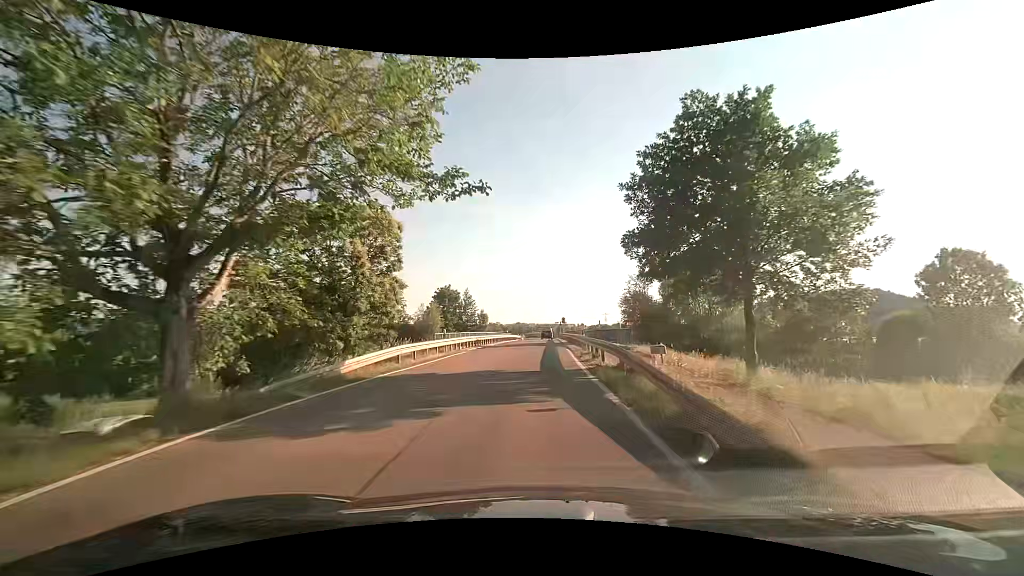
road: tertiary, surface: asphalt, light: Day
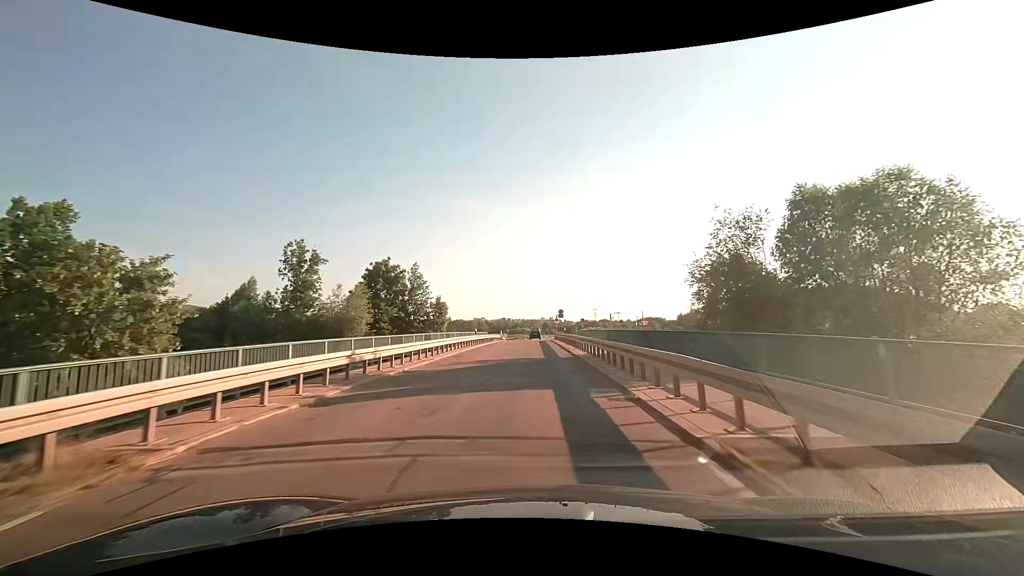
(+0.4, +24.5) m; +2°
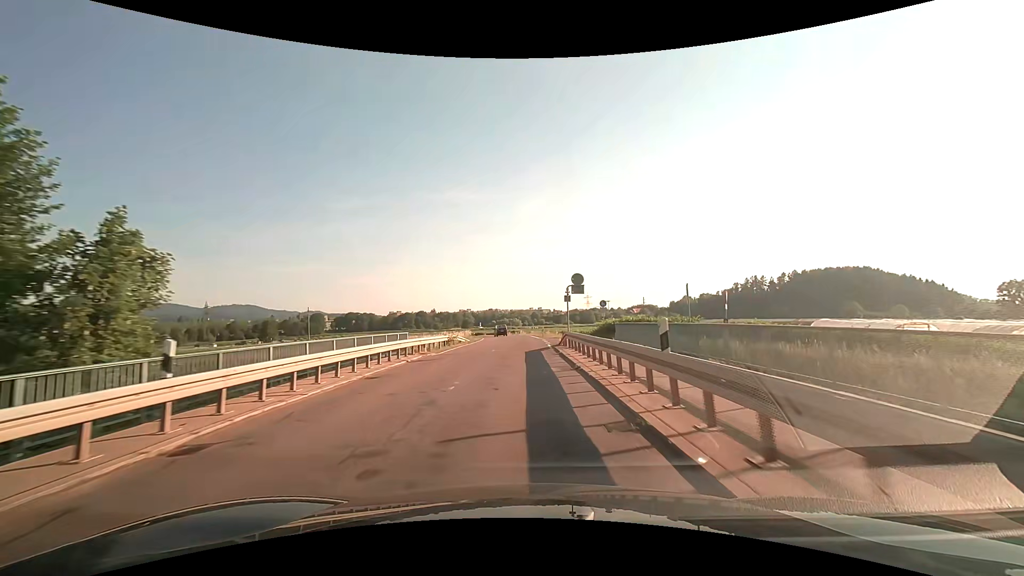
(+0.8, +33.9) m; +1°
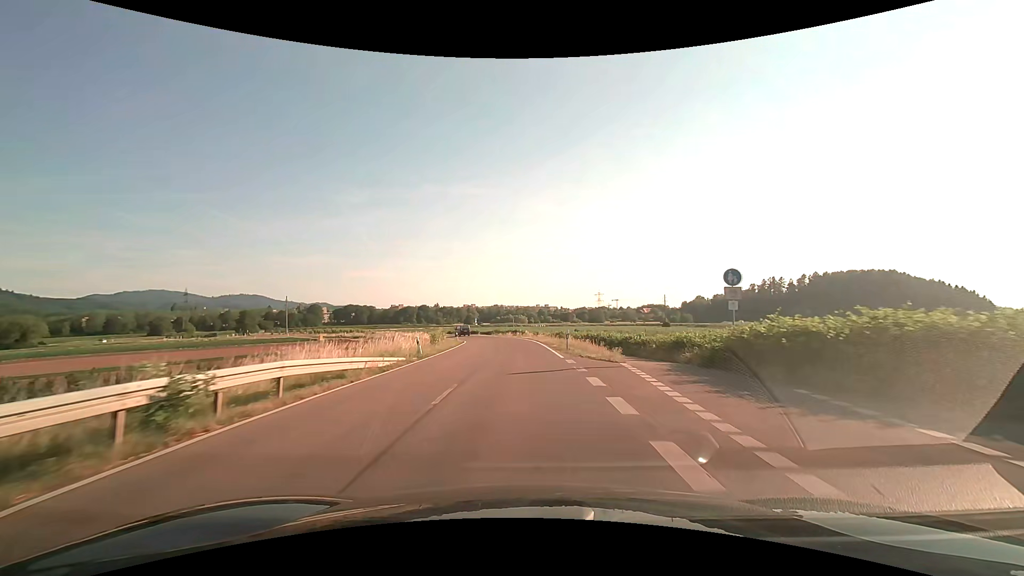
(-0.1, +26.5) m; -1°
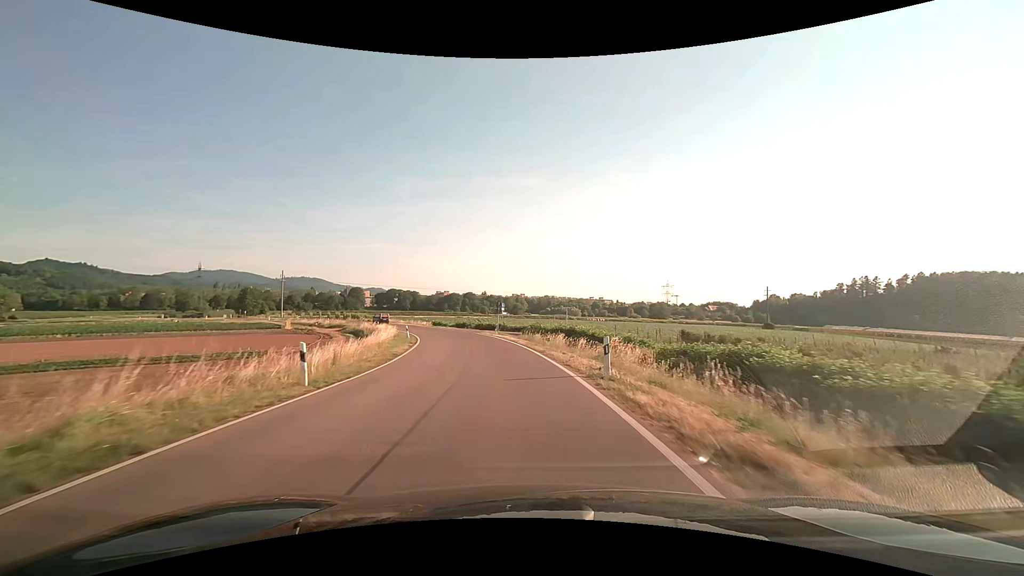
(-1.2, +46.1) m; -5°
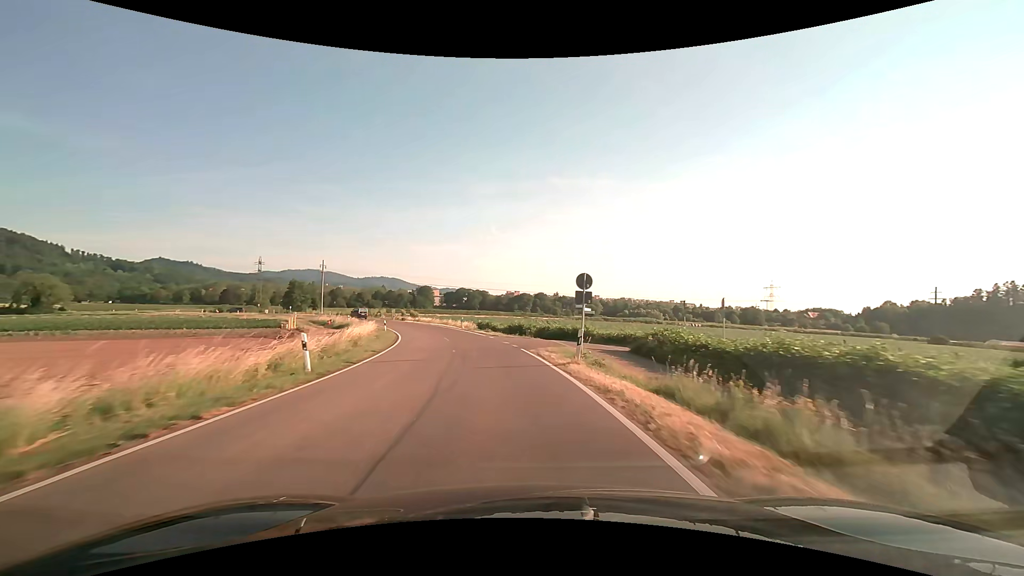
(-1.9, +28.6) m; -8°
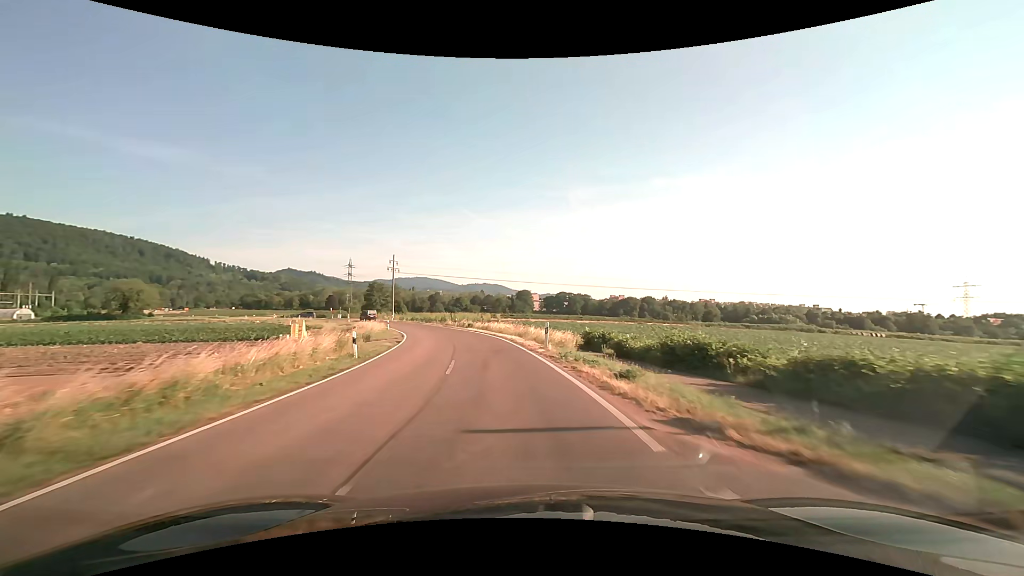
(-2.8, +29.0) m; -12°
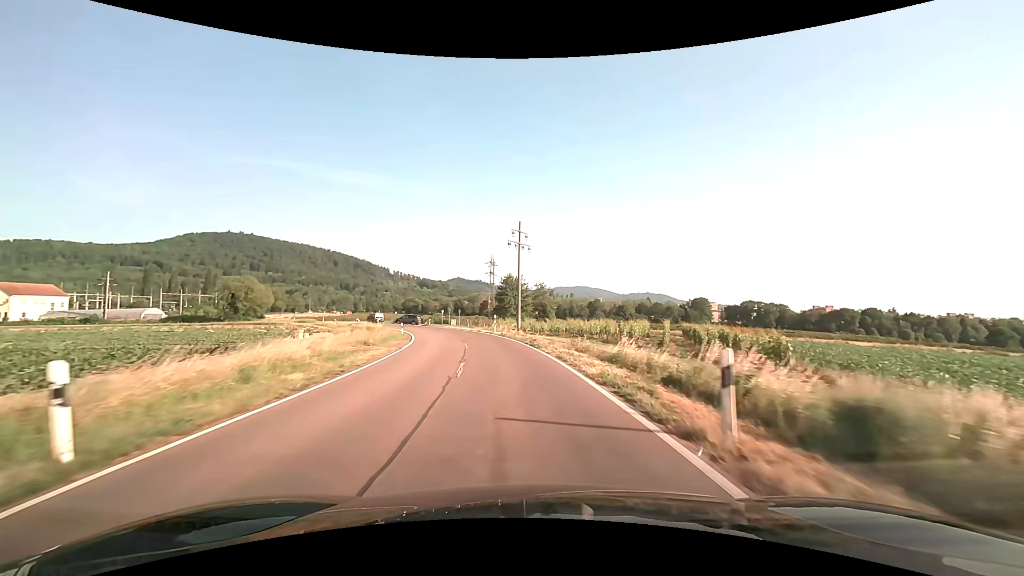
(-7.8, +48.6) m; -18°
(0, +10) (-1, +20) (-3, +30) (-5, +40) (-7, +49) (-11, +59) (-14, +68) (-19, +77) (-24, +86) (-29, +94) m
